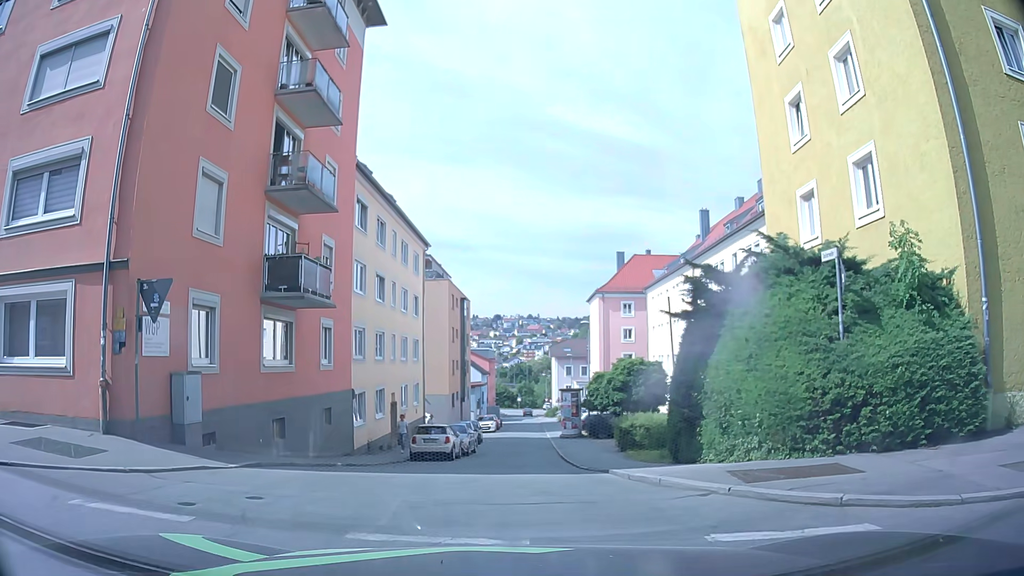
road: residential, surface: asphalt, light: Day
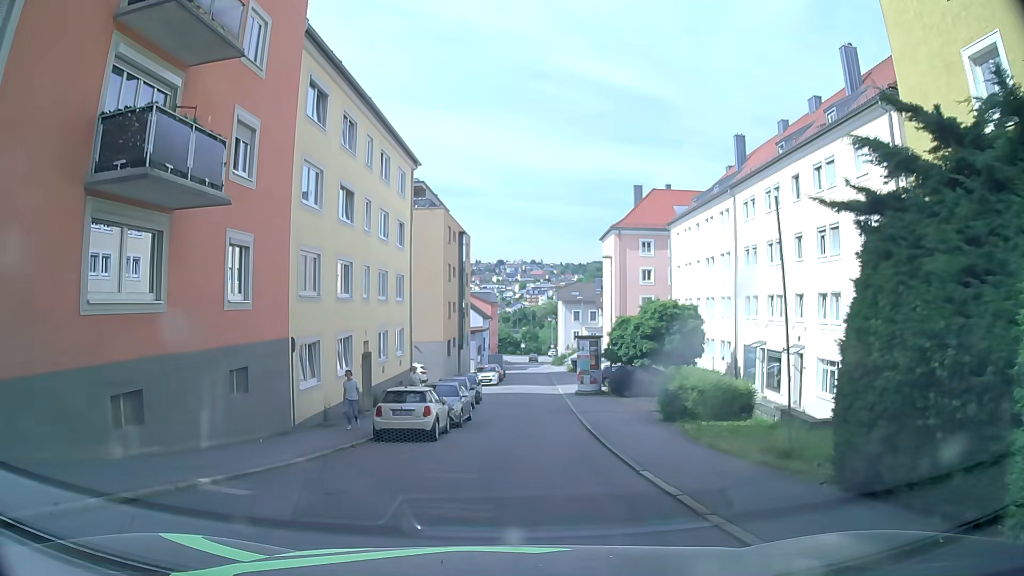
(+0.3, +8.5) m; +4°
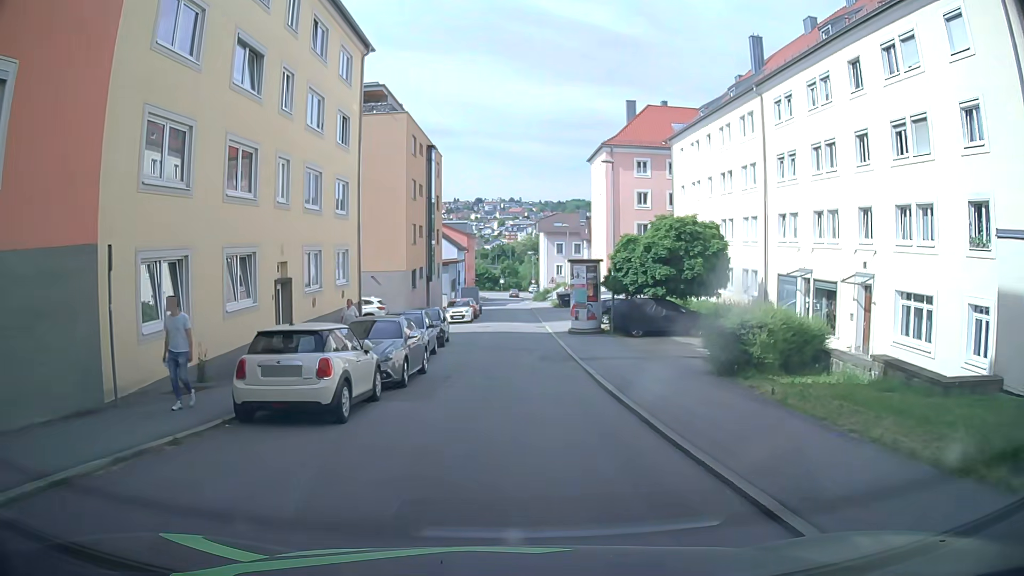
(+0.1, +8.4) m; 0°
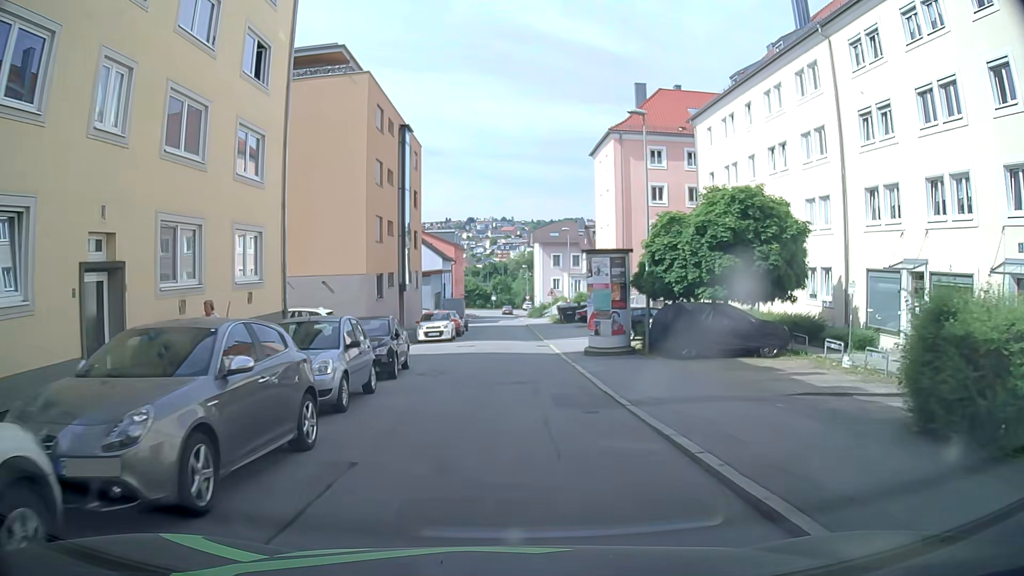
(+0.2, +9.4) m; +1°
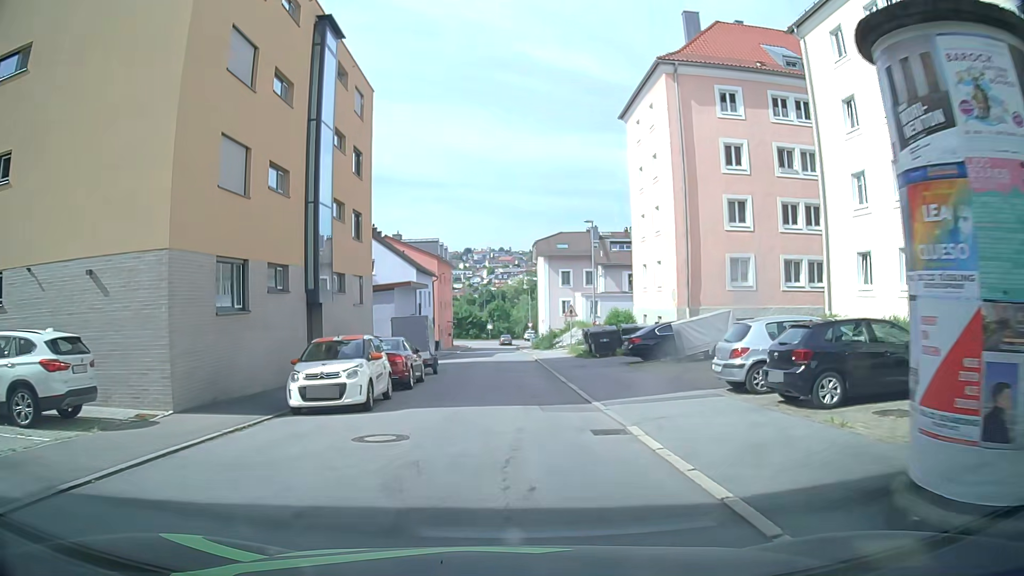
(+0.2, +18.6) m; 0°
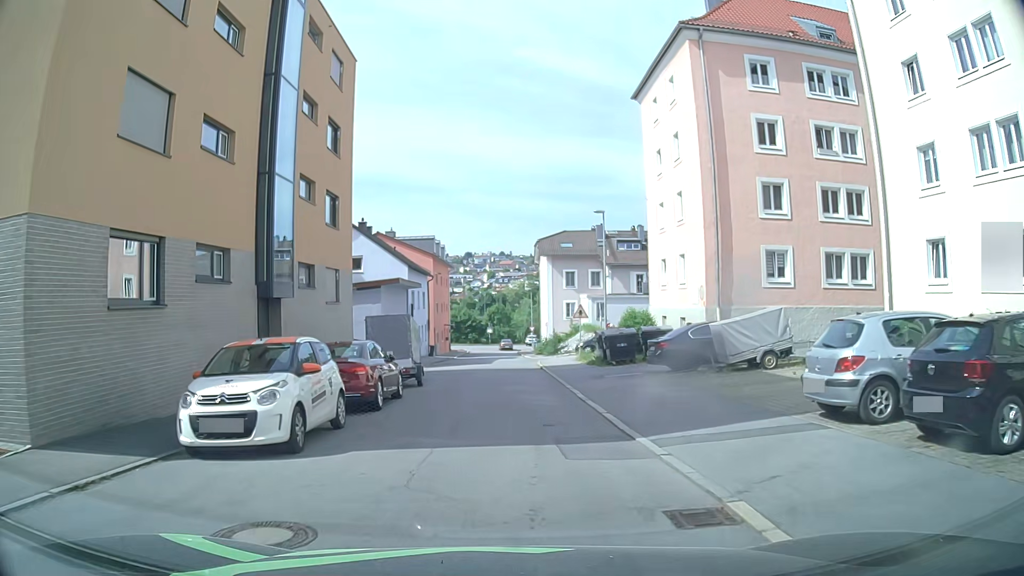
(+0.1, +4.6) m; +1°
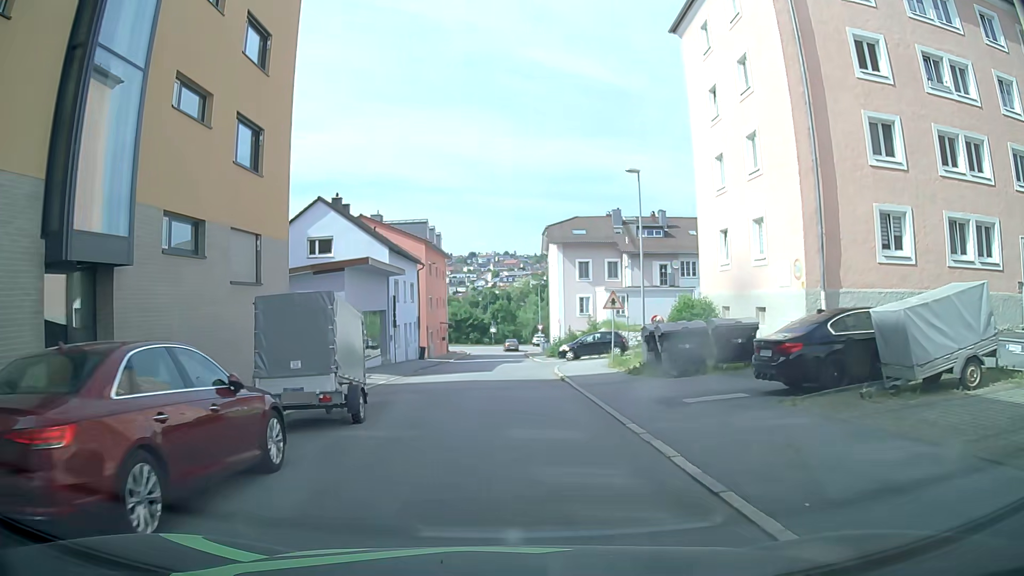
(-0.1, +9.2) m; -1°
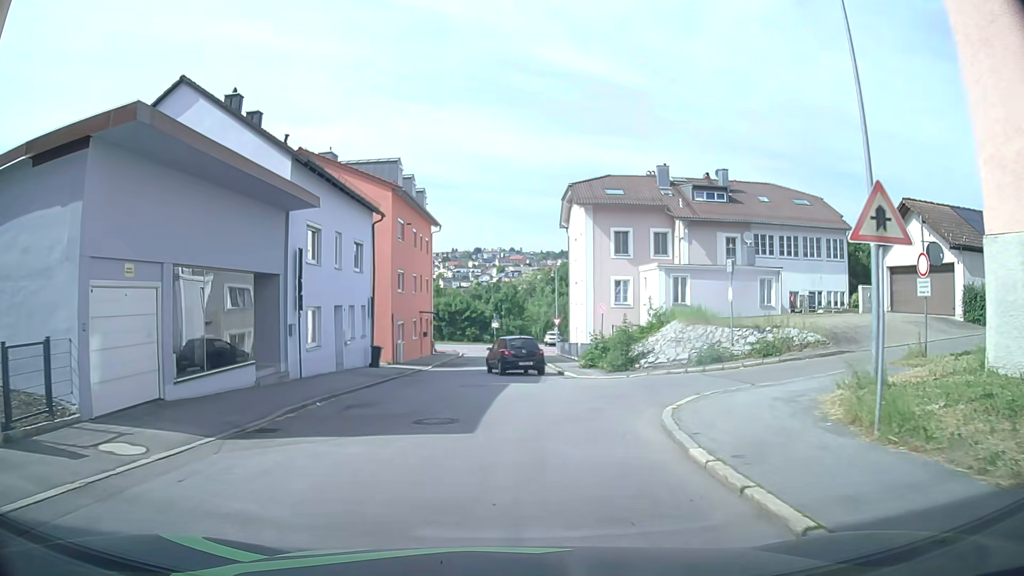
(-0.2, +18.4) m; -1°
